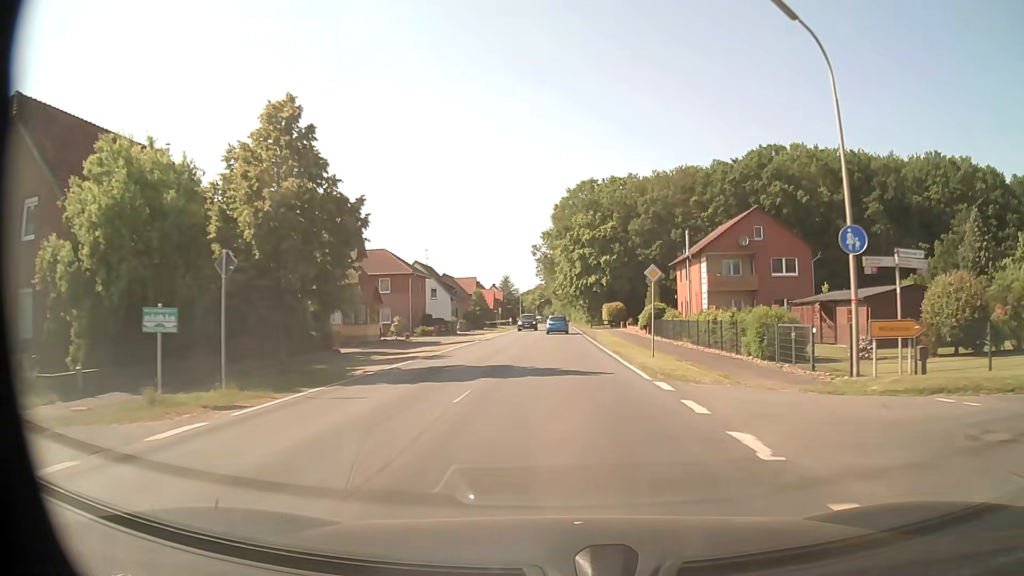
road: secondary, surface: asphalt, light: Day
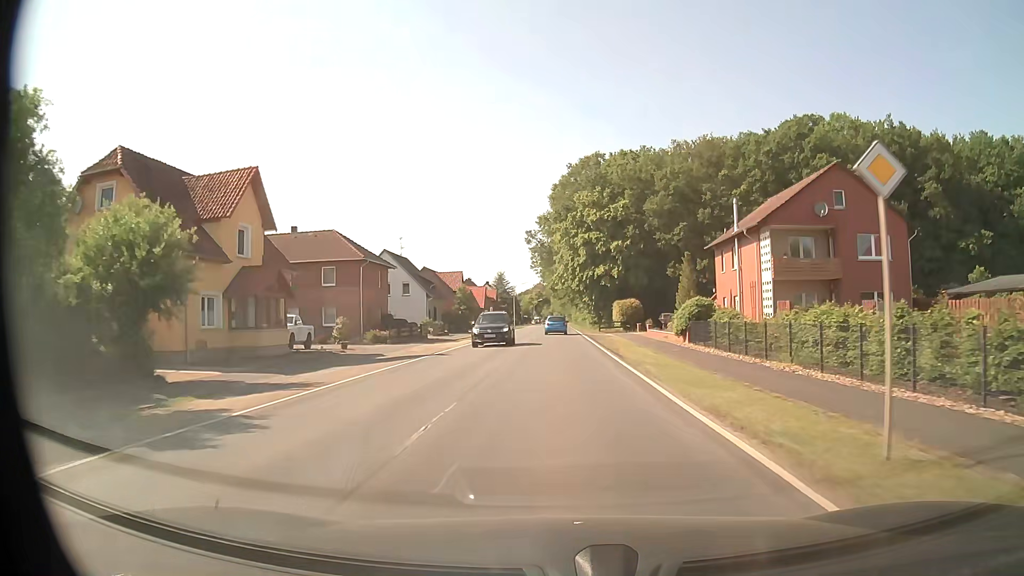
(+0.1, +16.2) m; 0°
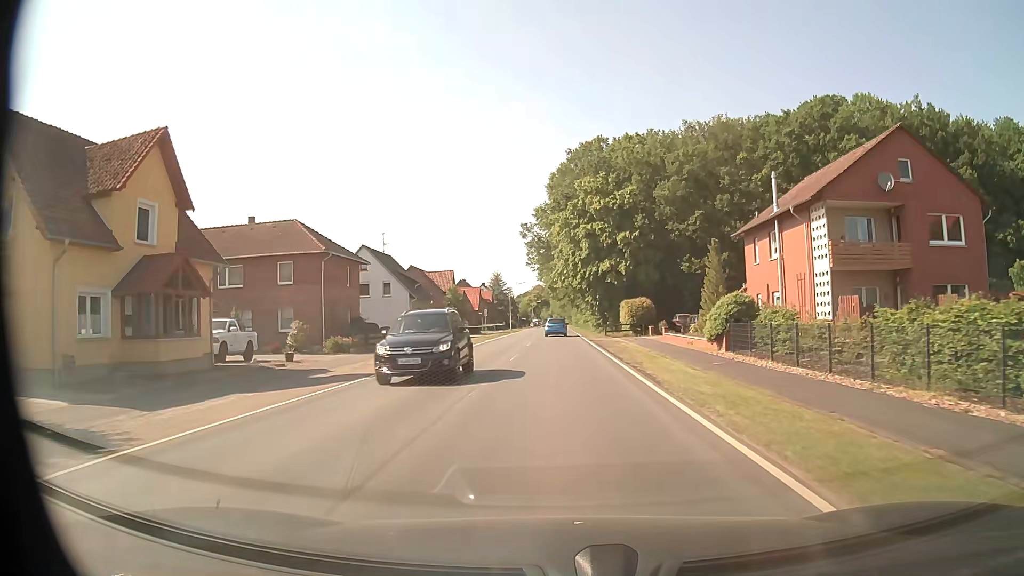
(0.0, +8.1) m; 0°
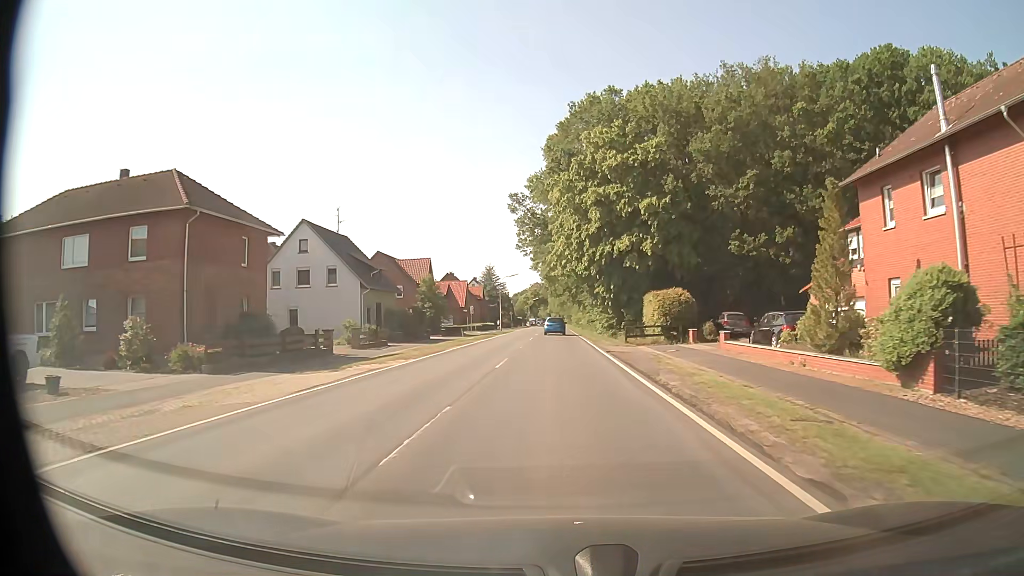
(0.0, +16.3) m; 0°
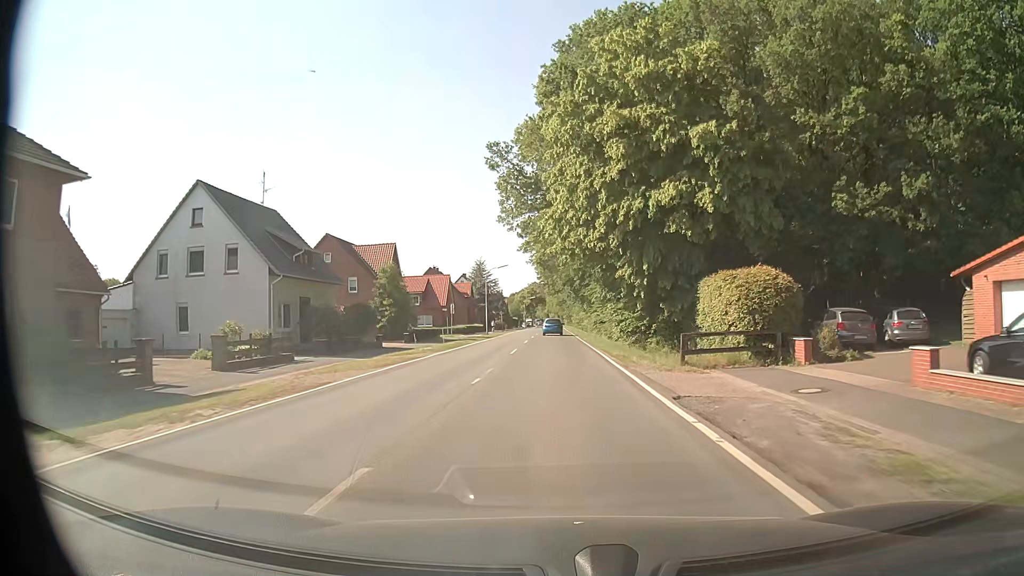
(0.0, +16.3) m; 0°
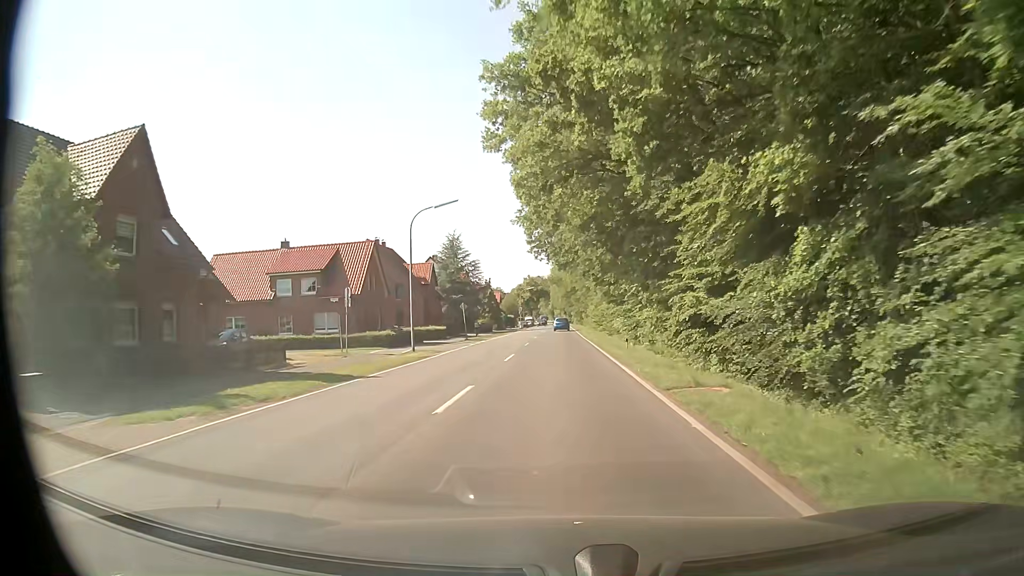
(-0.3, +40.5) m; -1°
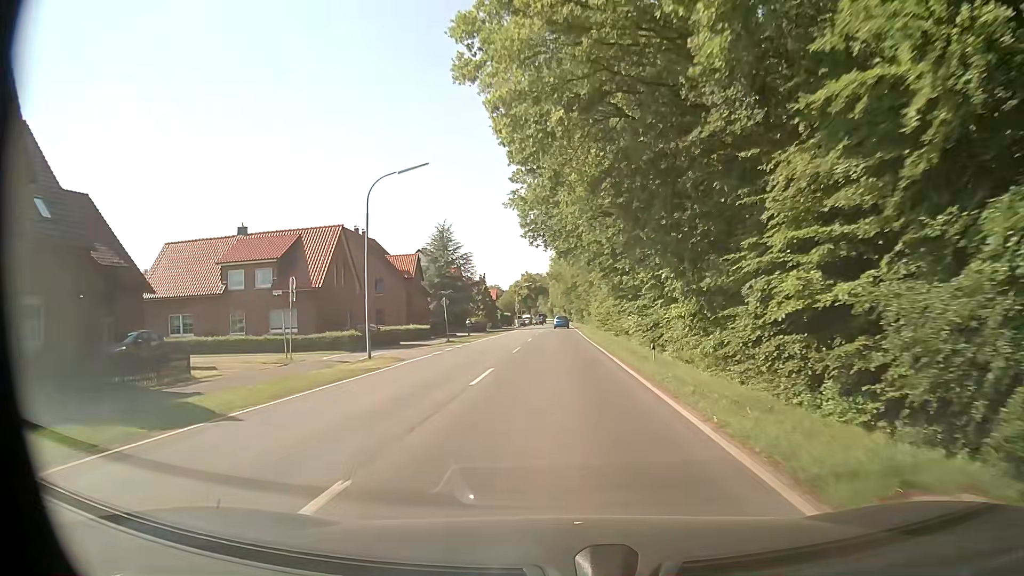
(+0.1, +8.1) m; 0°
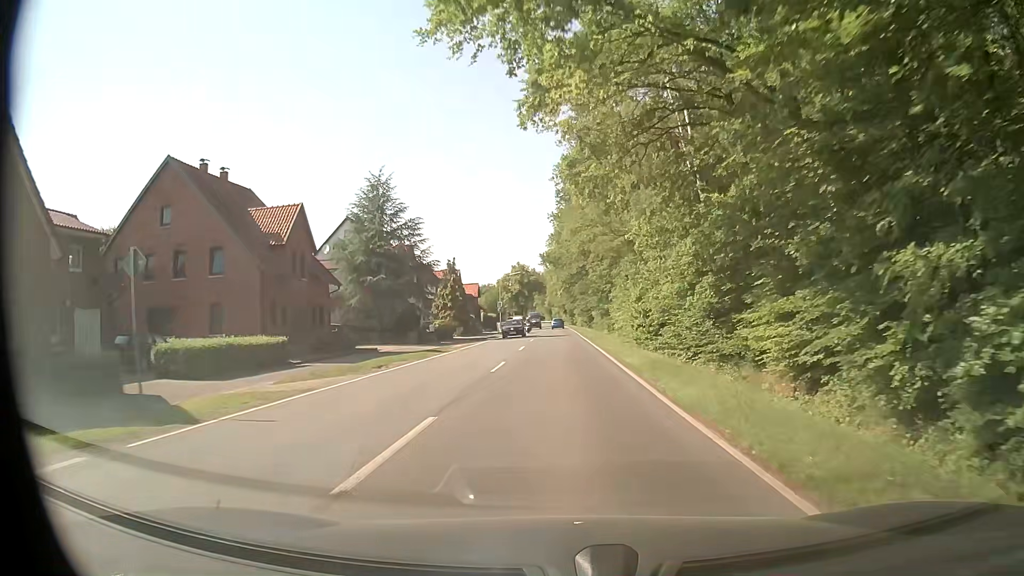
(+0.3, +32.5) m; +1°
(0, +10) (0, +20) (0, +30) (0, +40) (0, +50) (-1, +60) (-1, +70) (-1, +80) (-1, +90) (-1, +100) m
